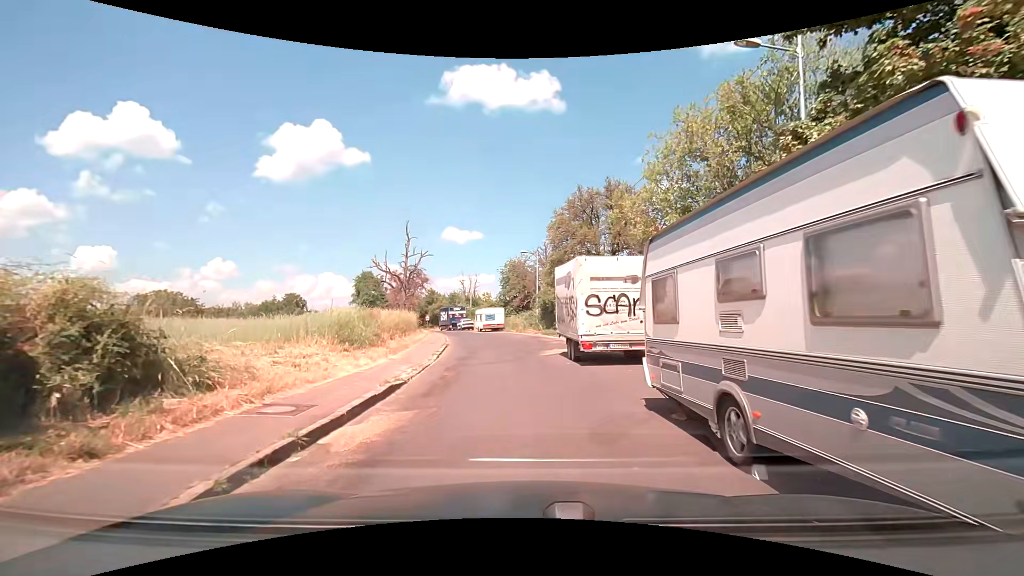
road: residential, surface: asphalt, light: Day
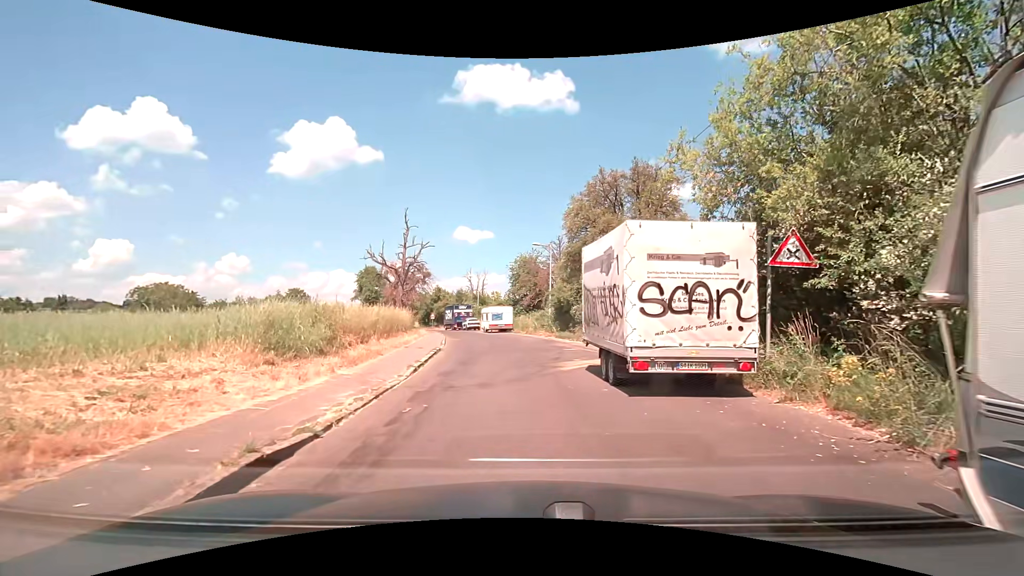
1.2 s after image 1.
(-0.2, +5.0) m; -2°
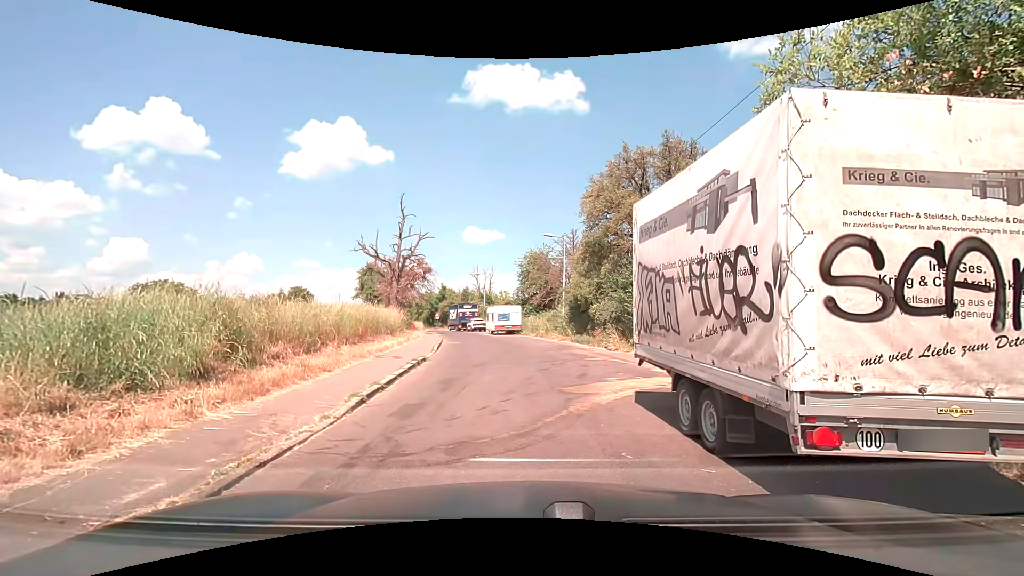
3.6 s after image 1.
(-0.1, +4.5) m; -2°
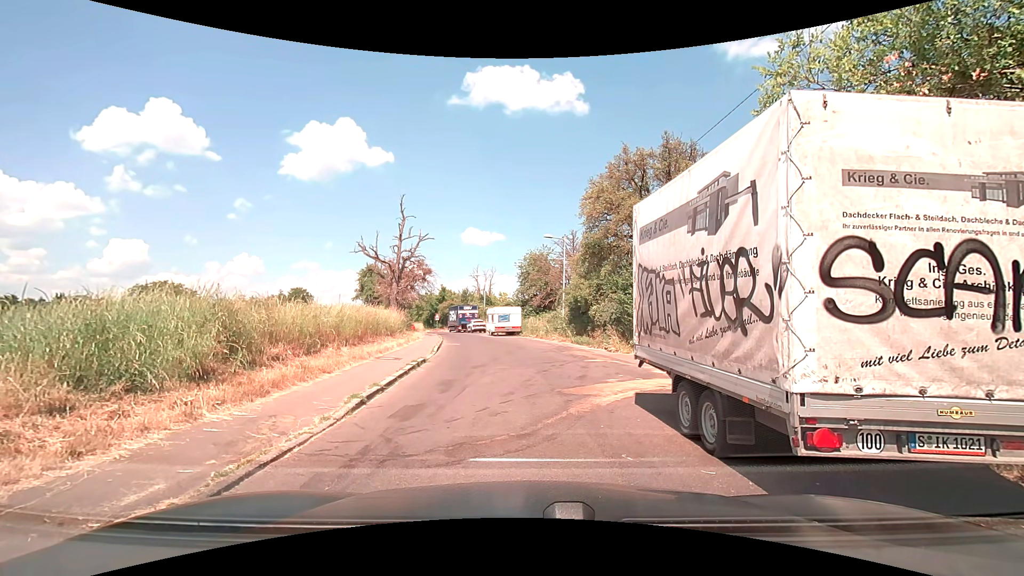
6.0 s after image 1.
(0.0, +0.1) m; 0°
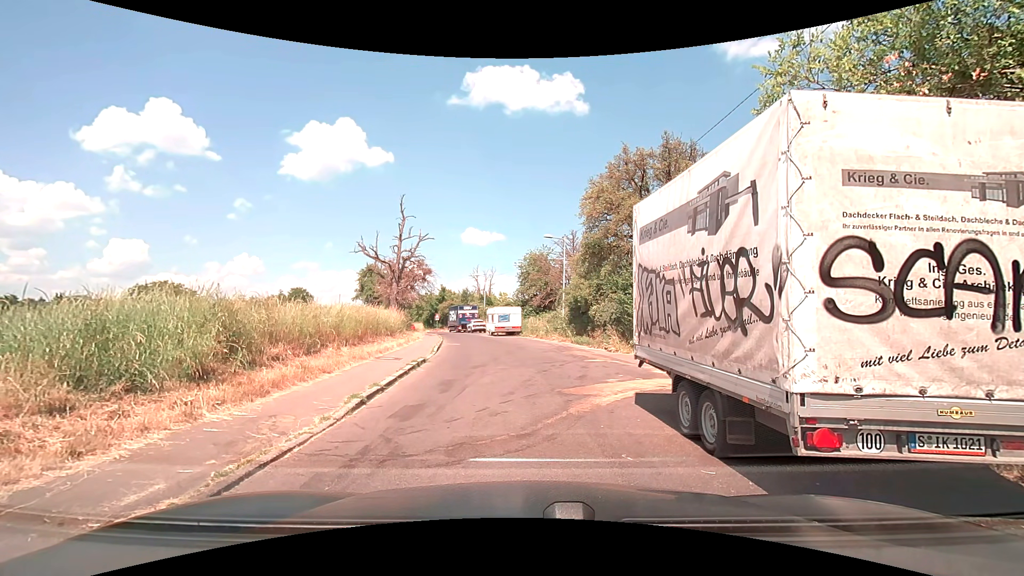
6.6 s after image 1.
(0.0, 0.0) m; 0°
